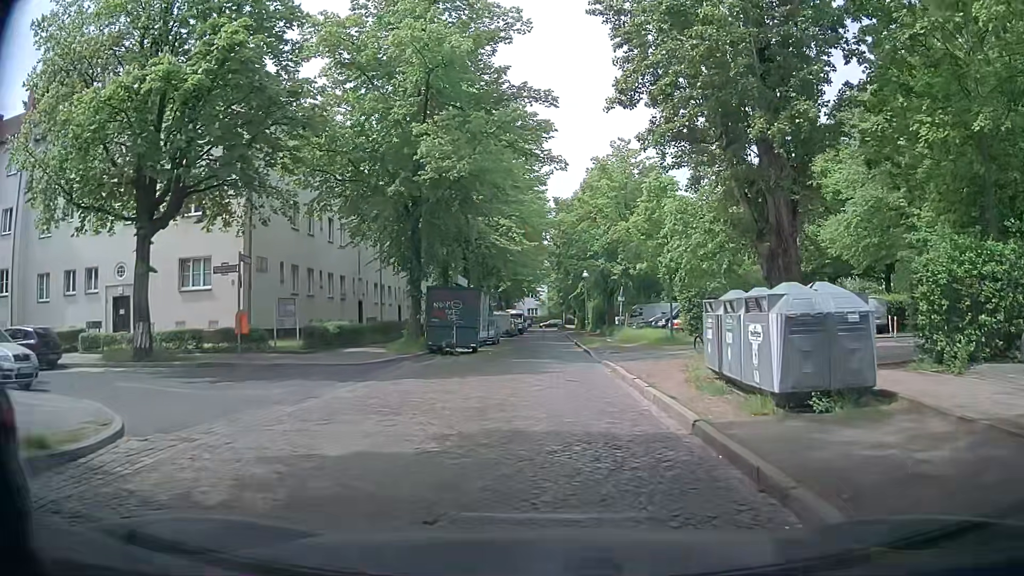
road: residential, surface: sett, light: Day
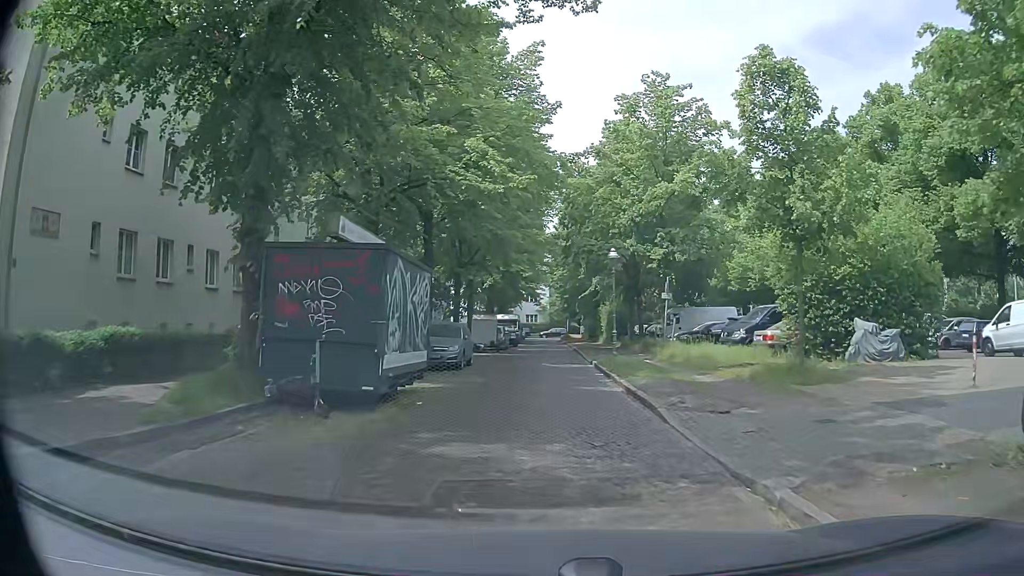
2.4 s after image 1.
(-0.1, +15.5) m; -1°
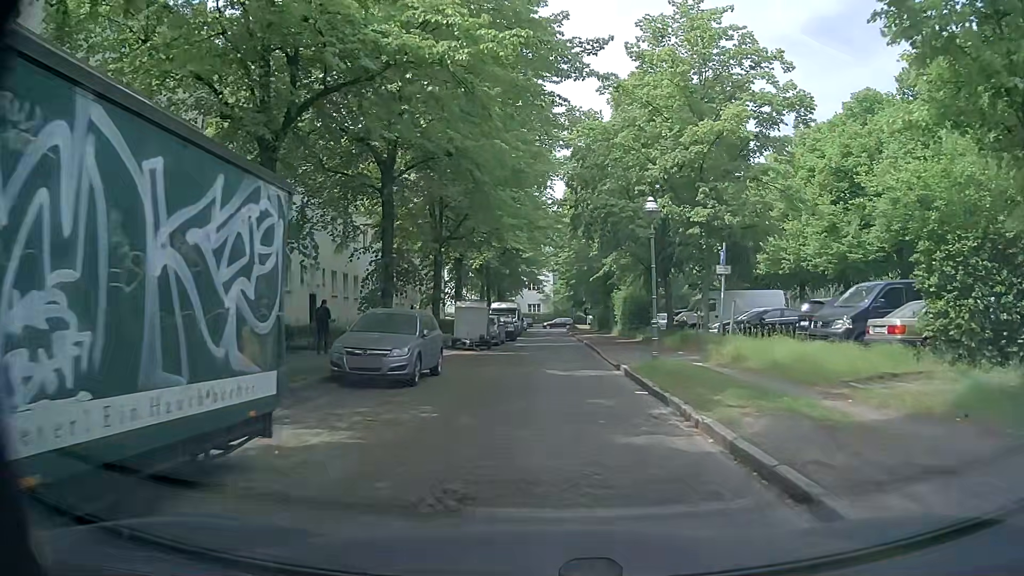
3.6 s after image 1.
(+0.1, +8.2) m; -1°
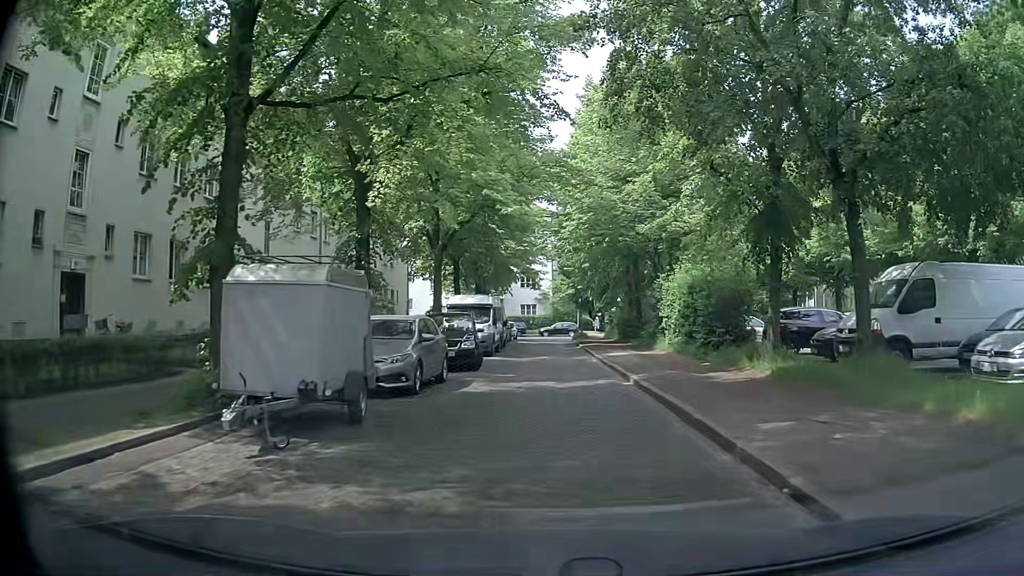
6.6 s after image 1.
(+0.5, +20.2) m; 0°
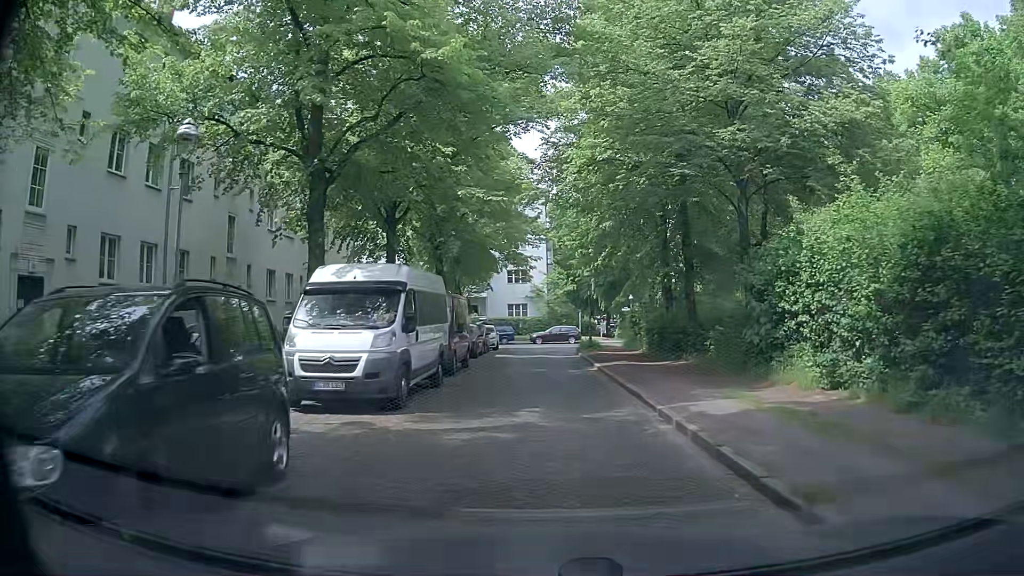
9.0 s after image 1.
(+0.5, +15.9) m; +3°
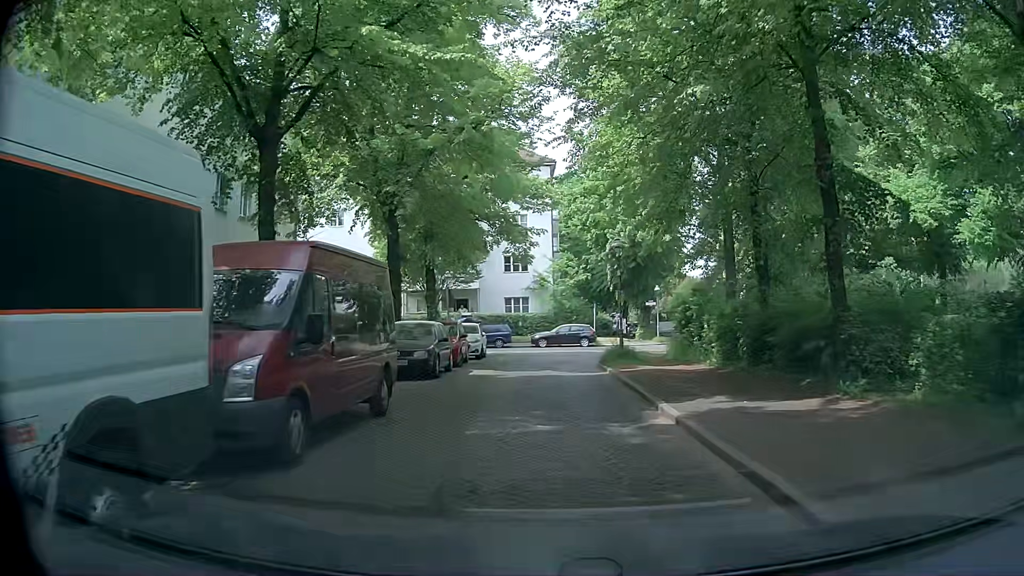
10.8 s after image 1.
(-0.2, +11.9) m; -2°
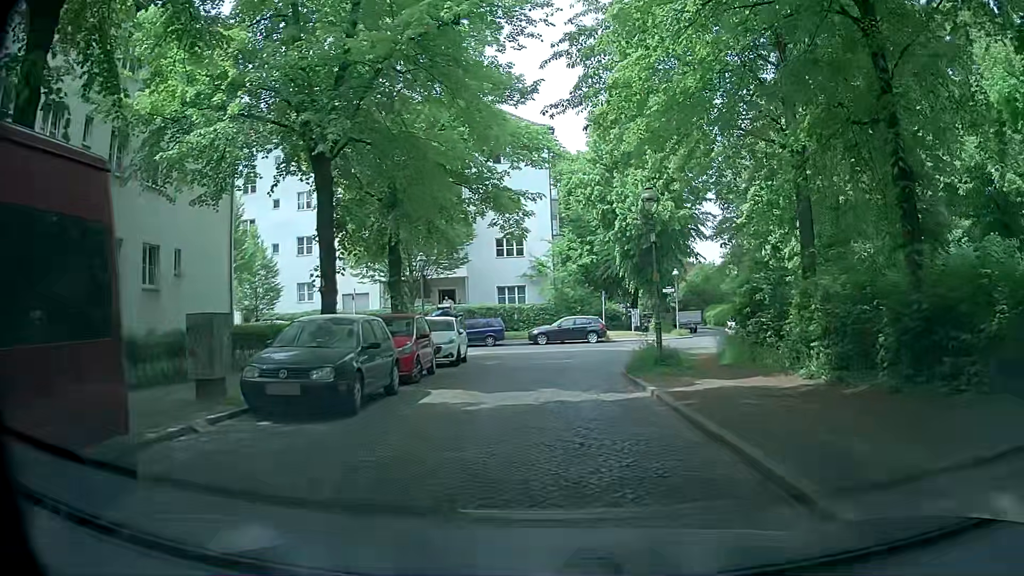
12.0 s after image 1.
(+0.1, +7.3) m; +1°
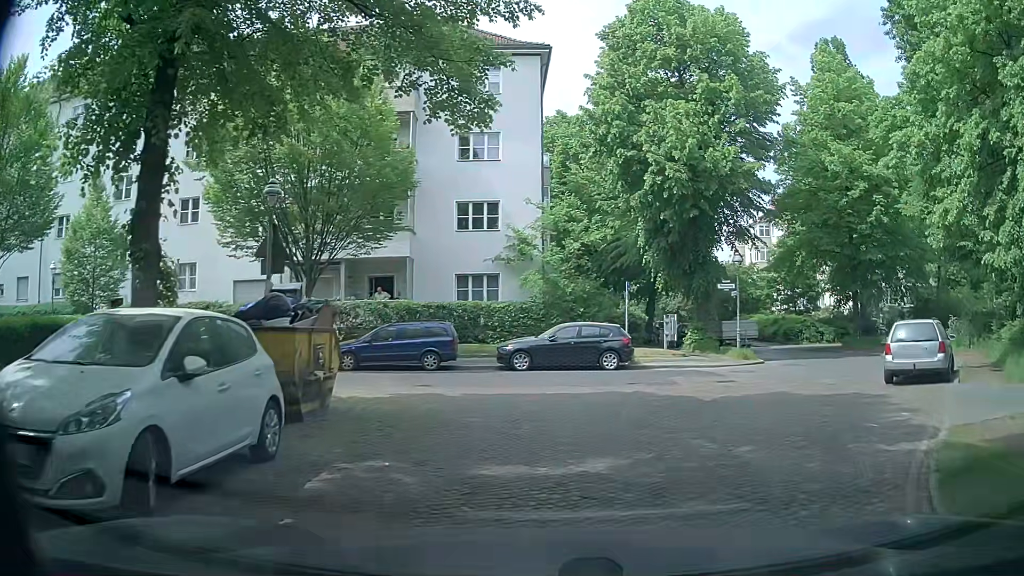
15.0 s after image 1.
(-0.2, +15.6) m; 0°
